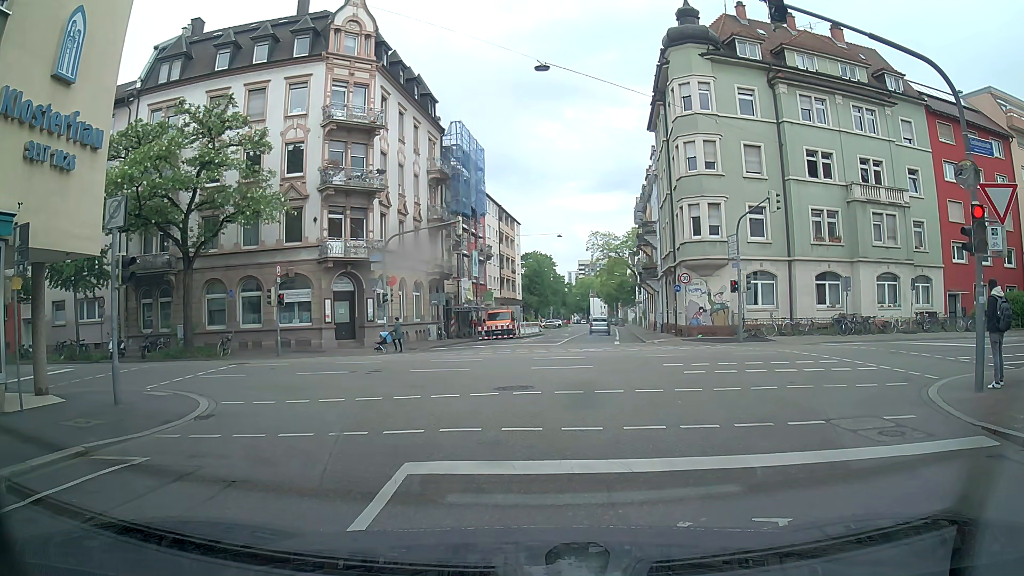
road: residential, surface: asphalt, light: Day
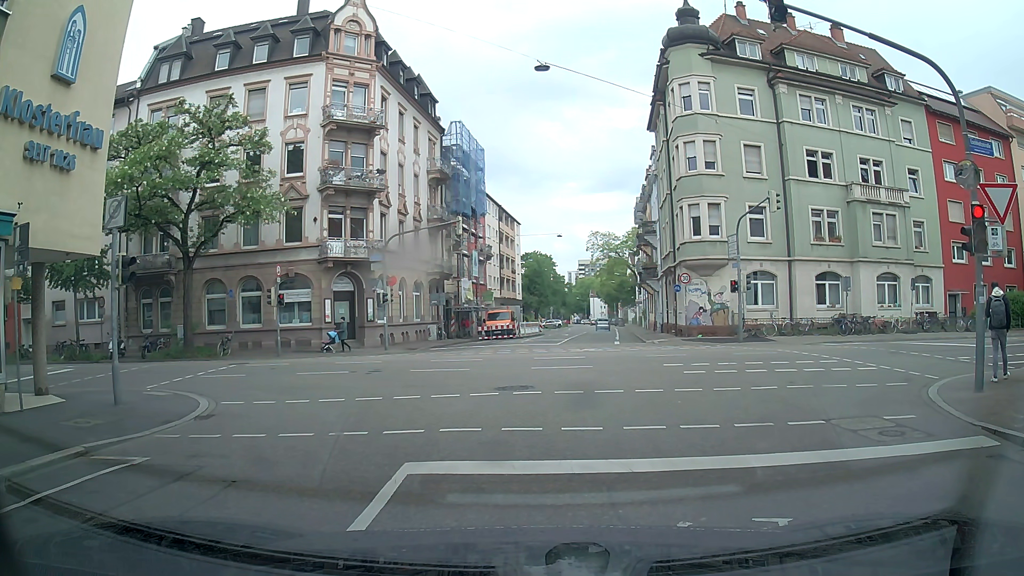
(0.0, 0.0) m; 0°
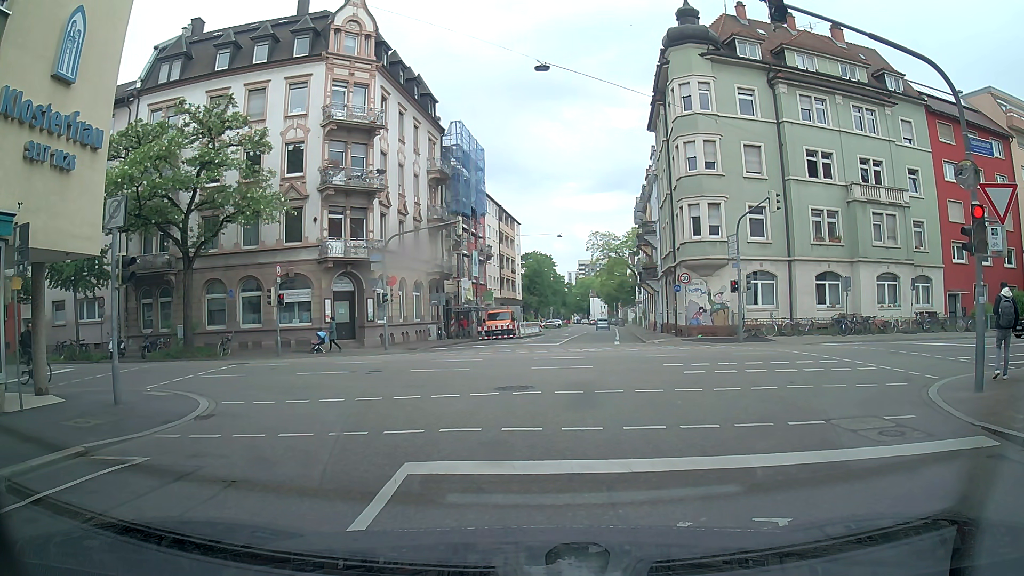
(0.0, 0.0) m; 0°
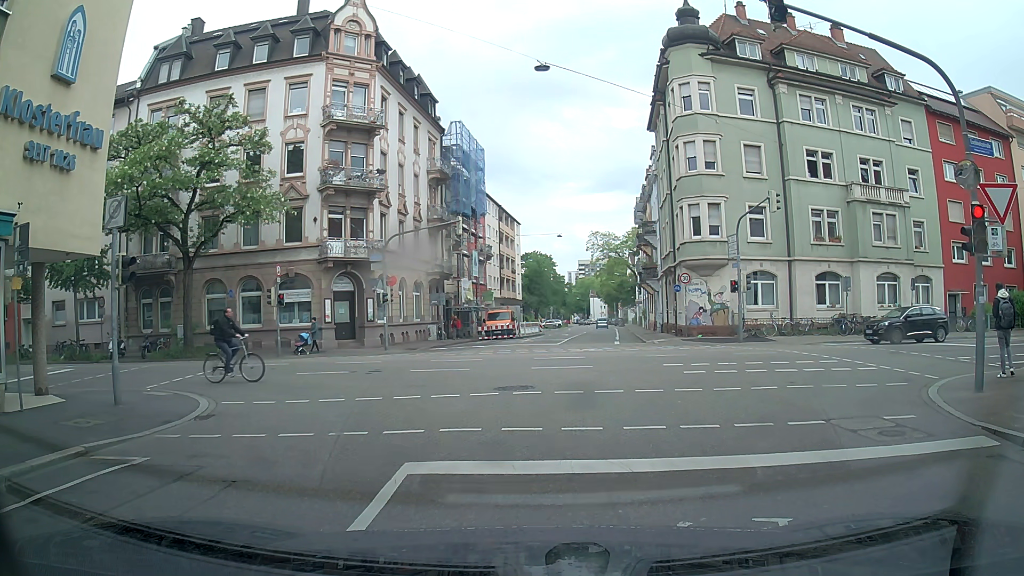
(0.0, 0.0) m; 0°
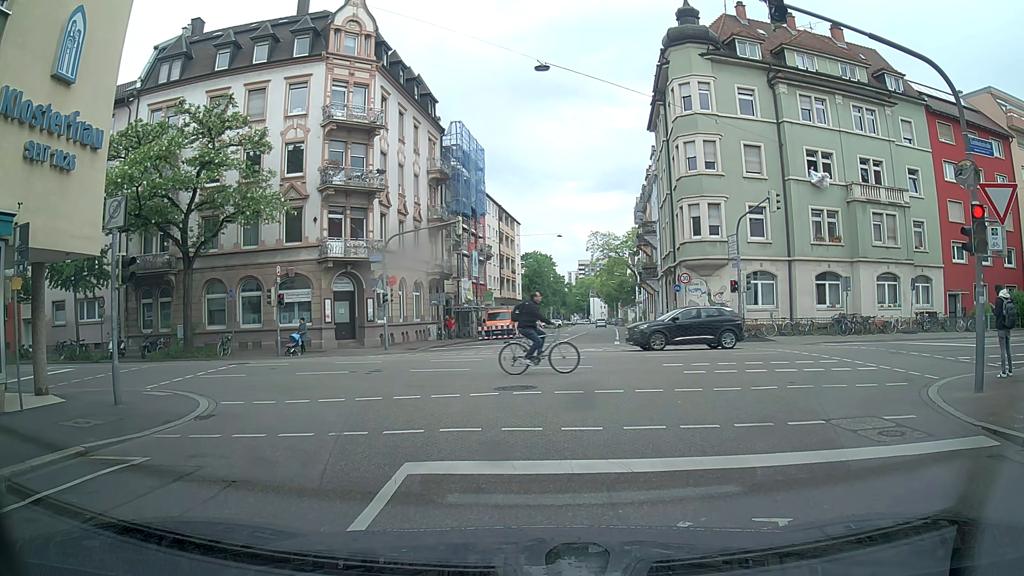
(0.0, 0.0) m; 0°
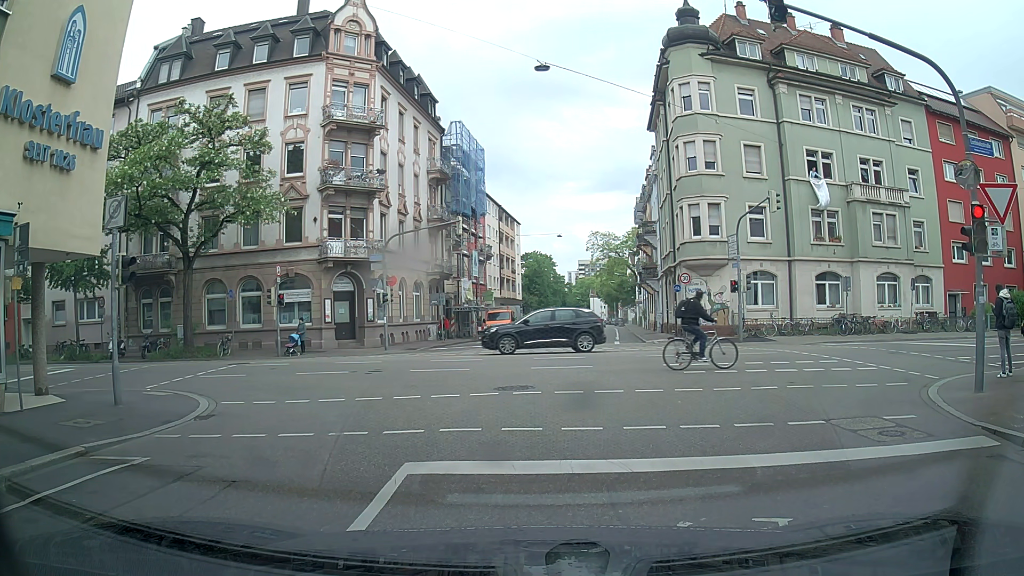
(0.0, 0.0) m; 0°
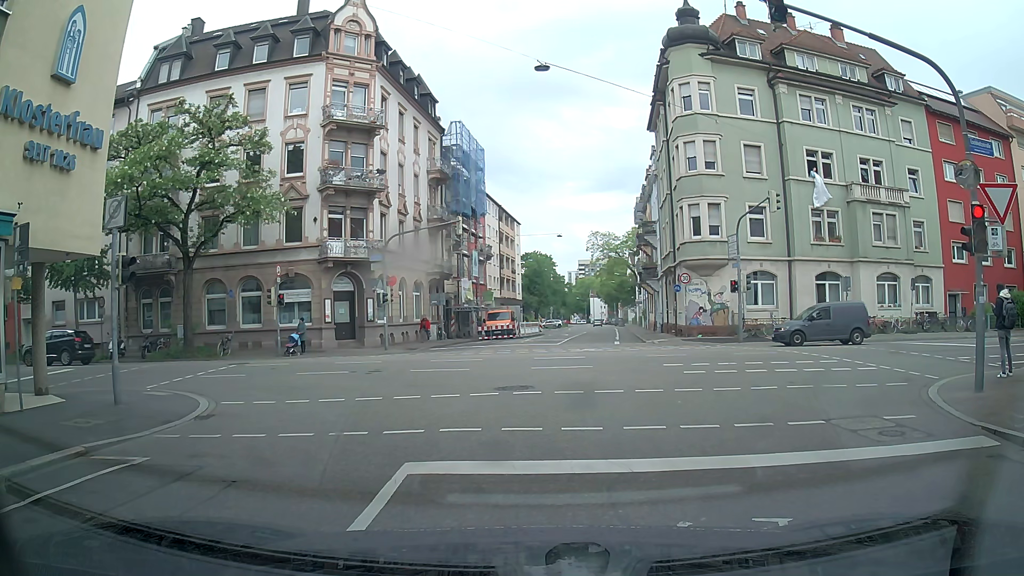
(0.0, 0.0) m; 0°
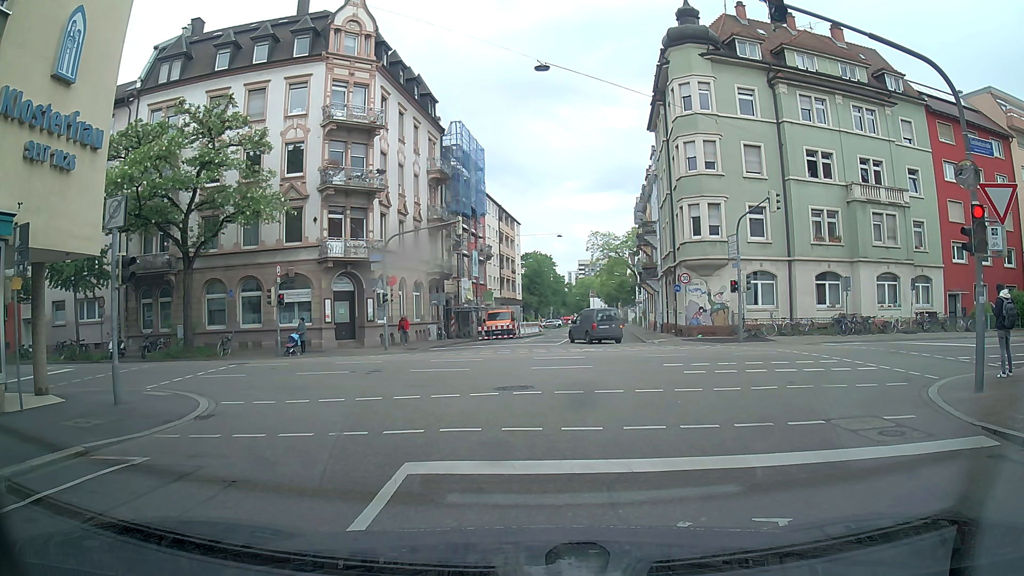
(0.0, 0.0) m; 0°
